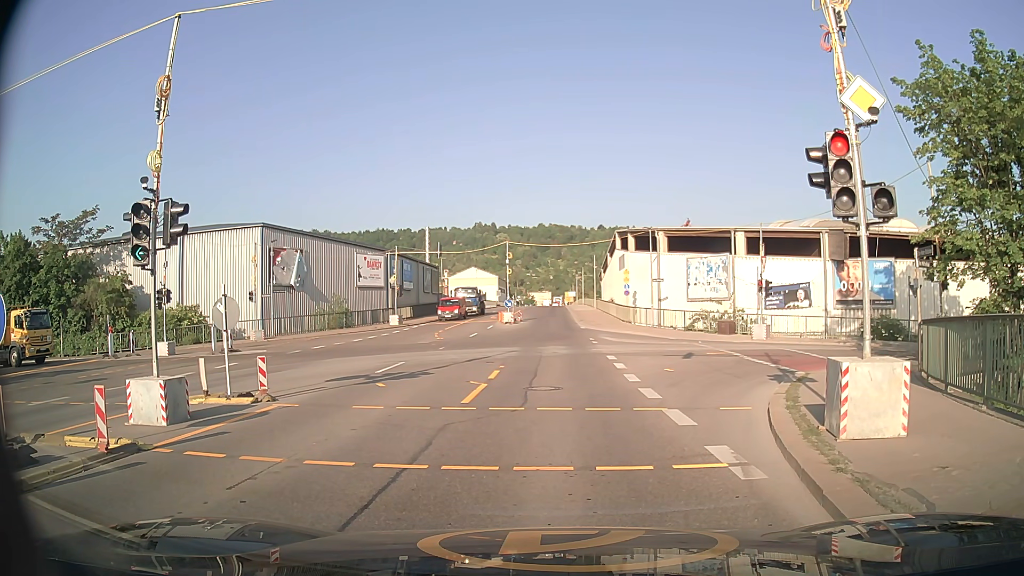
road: secondary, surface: asphalt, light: Day
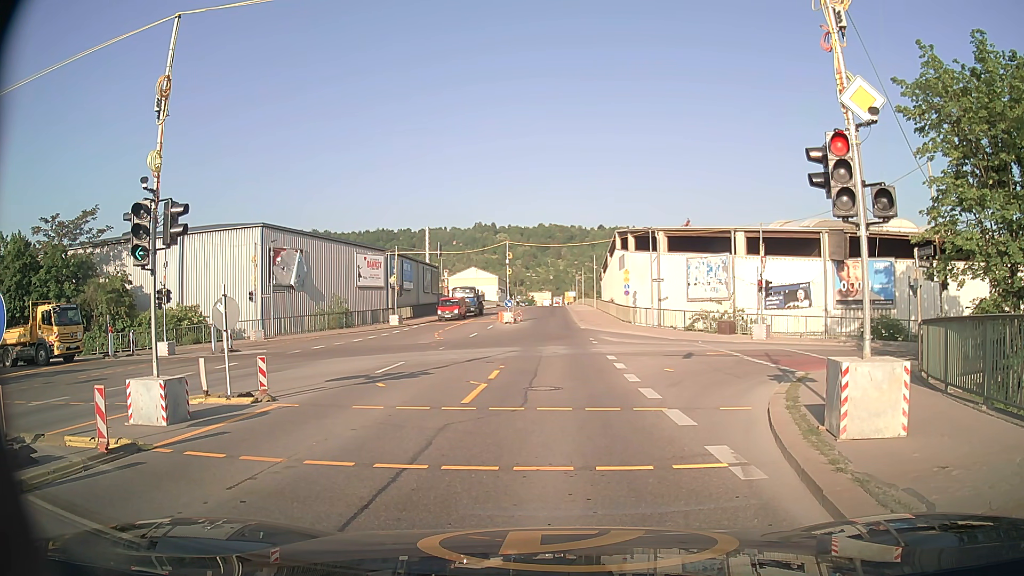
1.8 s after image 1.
(0.0, 0.0) m; 0°
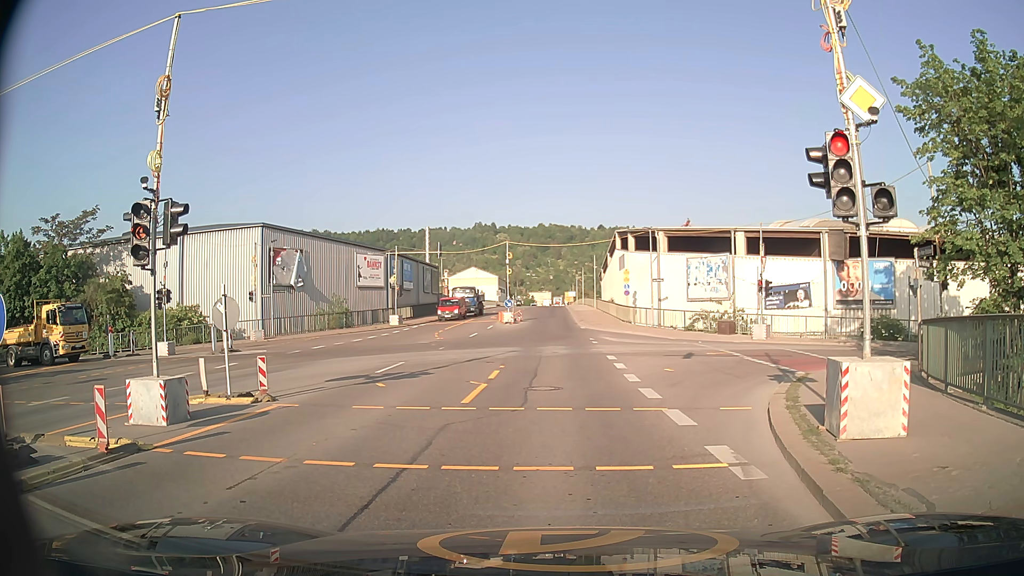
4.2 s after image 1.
(0.0, 0.0) m; 0°
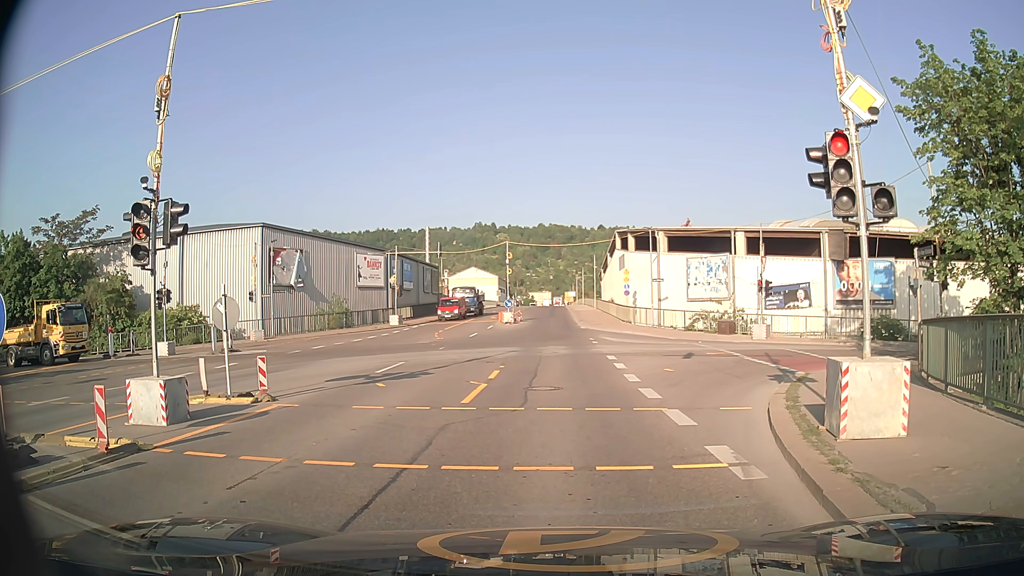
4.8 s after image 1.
(0.0, 0.0) m; 0°
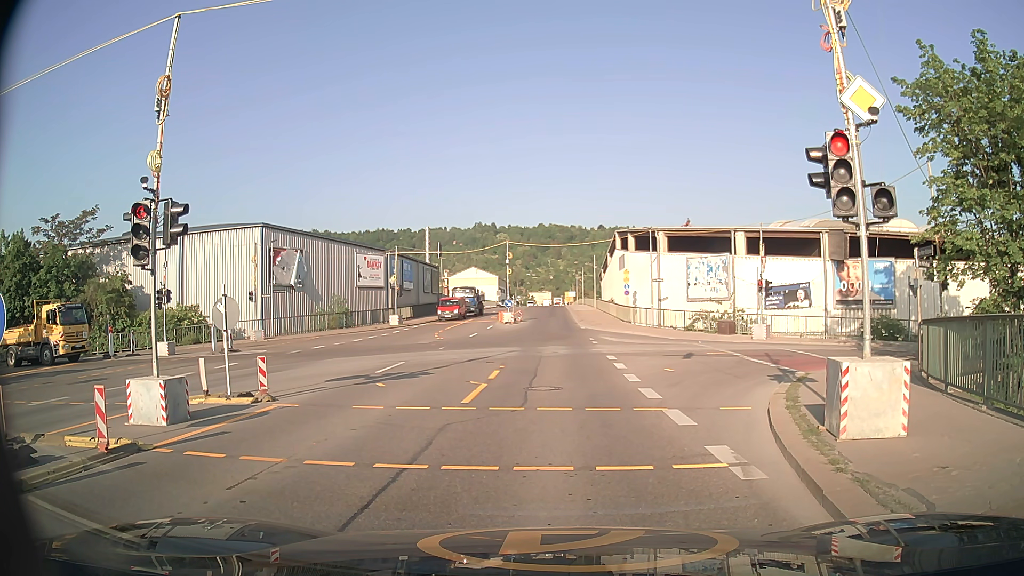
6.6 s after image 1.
(0.0, 0.0) m; 0°
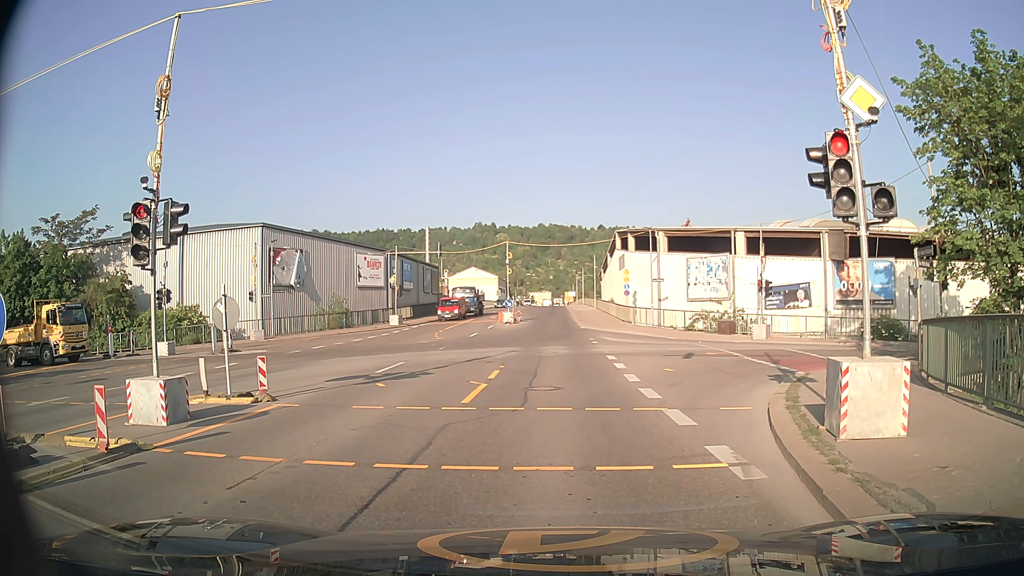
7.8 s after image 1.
(0.0, 0.0) m; 0°
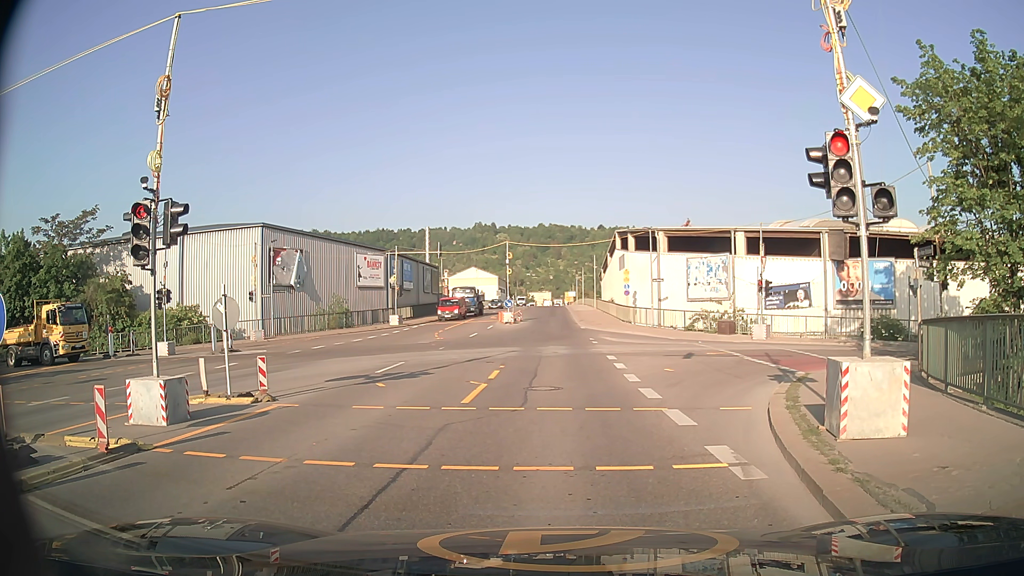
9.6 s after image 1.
(0.0, 0.0) m; 0°
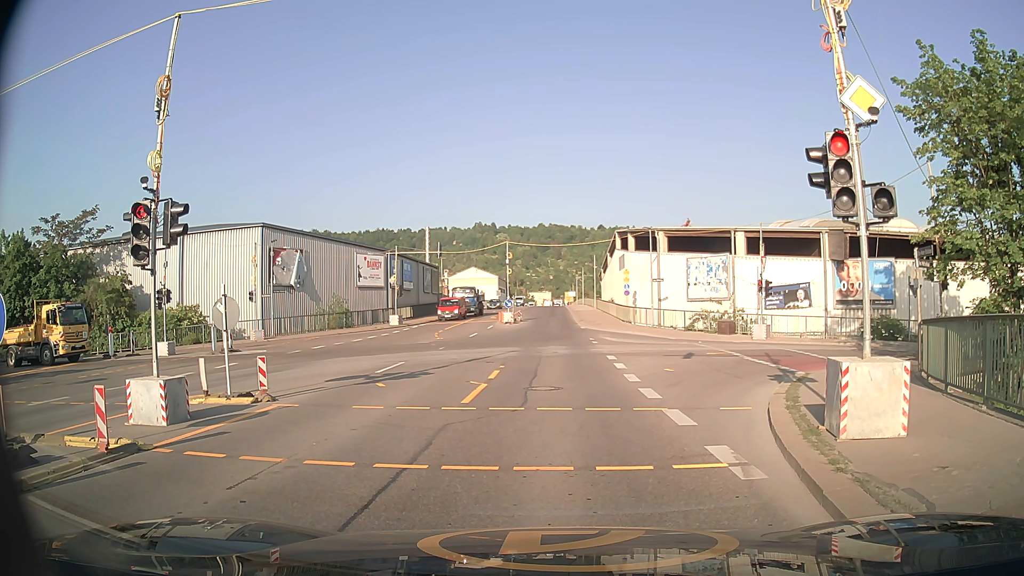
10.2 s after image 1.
(0.0, 0.0) m; 0°
(0, +10) (0, +20) (0, +30) (0, +40) (0, +50) (+1, +60) (+1, +70) (+1, +80) (+1, +90) (+1, +100) m
